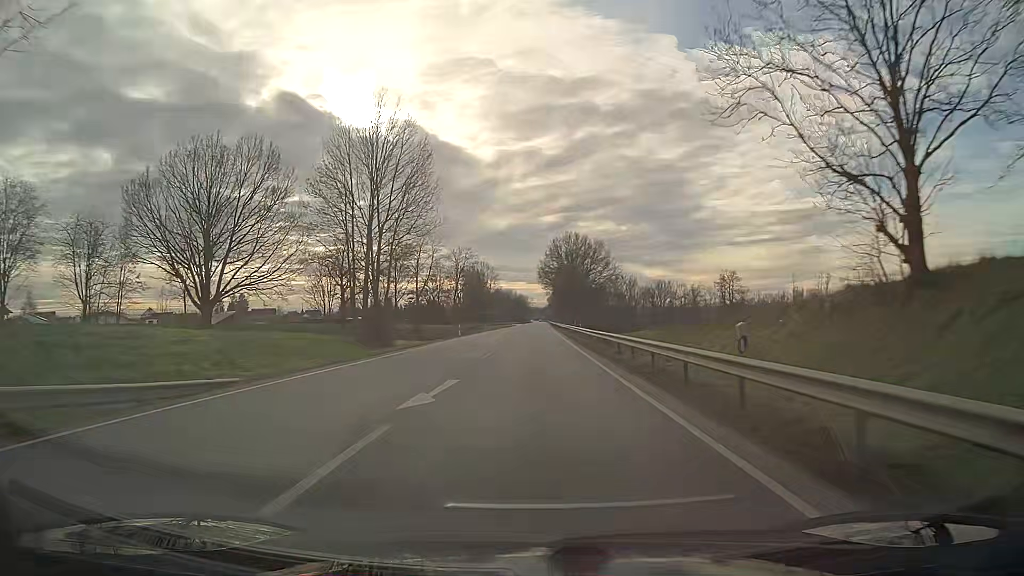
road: primary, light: Day
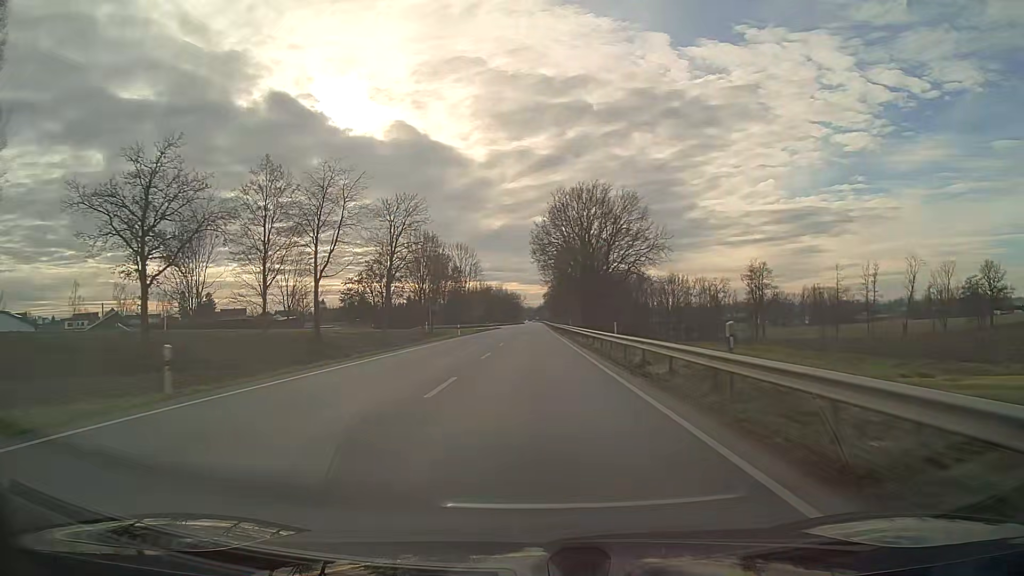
(+0.2, +47.5) m; 0°
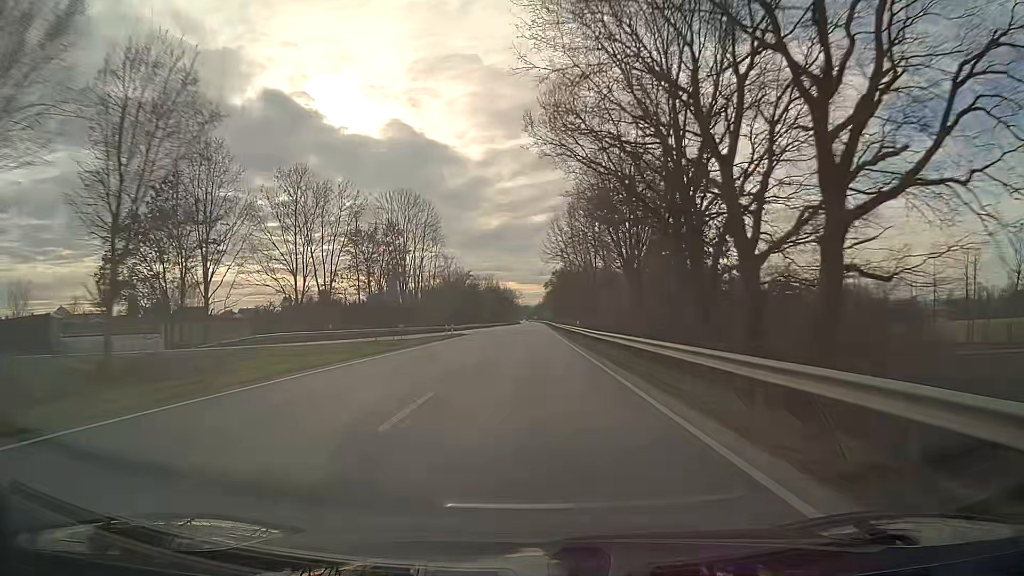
(+0.1, +63.4) m; 0°
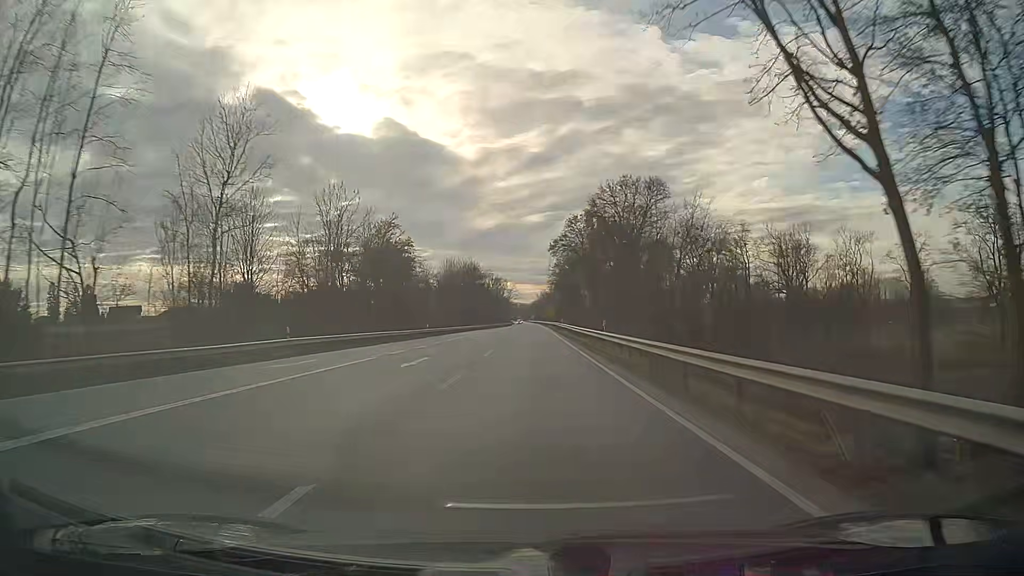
(+0.3, +79.2) m; 0°
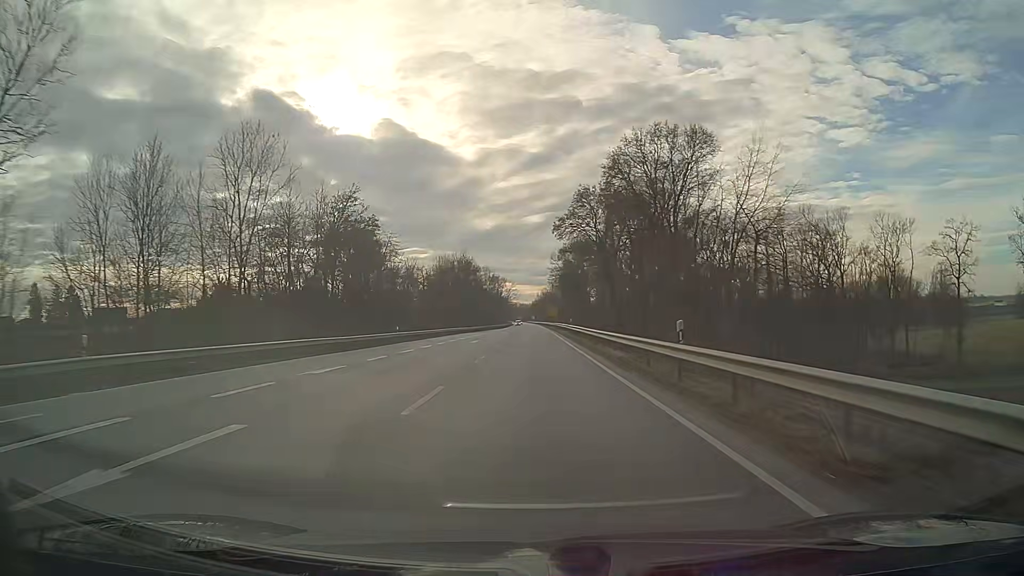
(0.0, +15.8) m; 0°
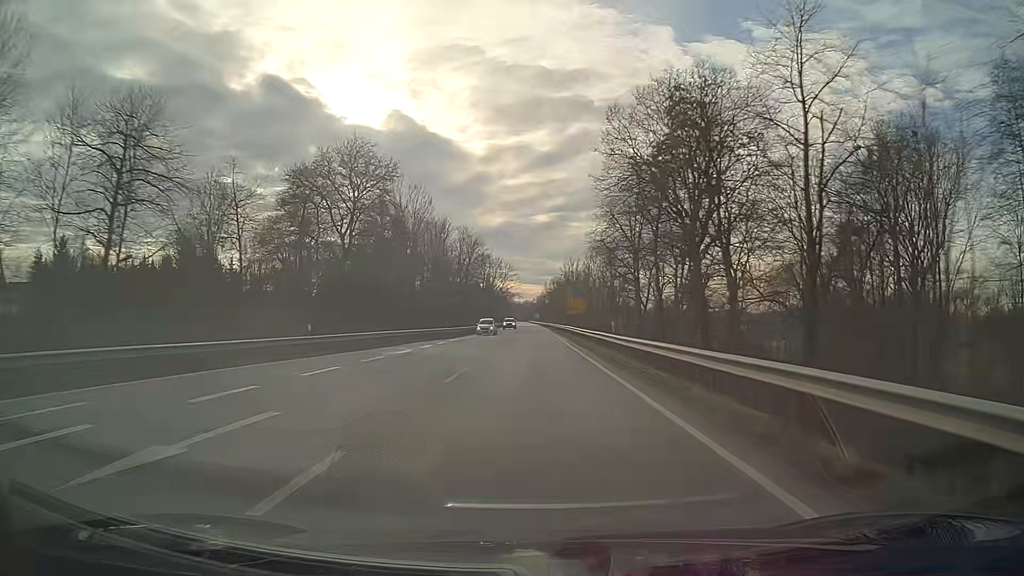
(-0.3, +79.1) m; 0°
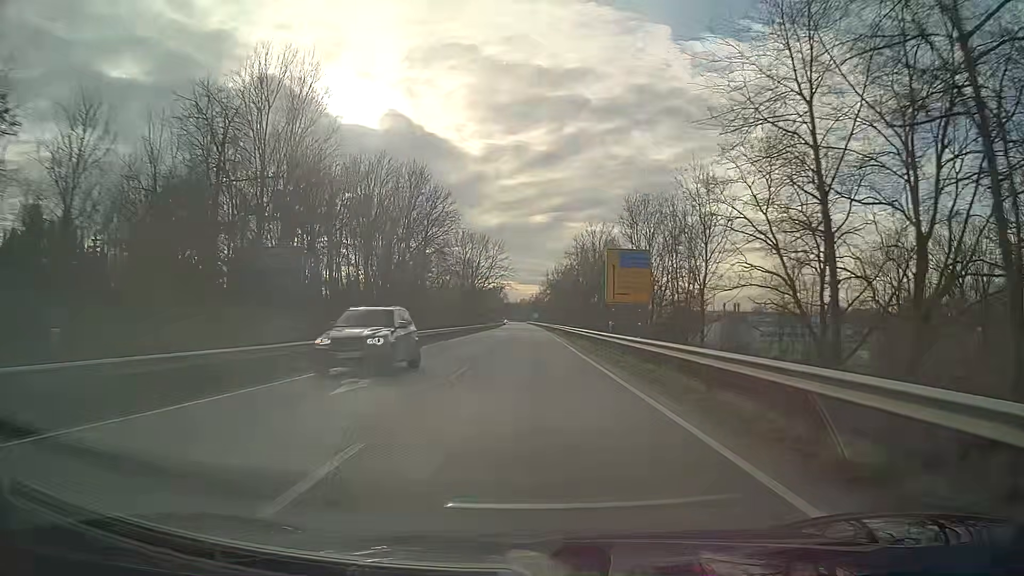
(0.0, +47.5) m; 0°
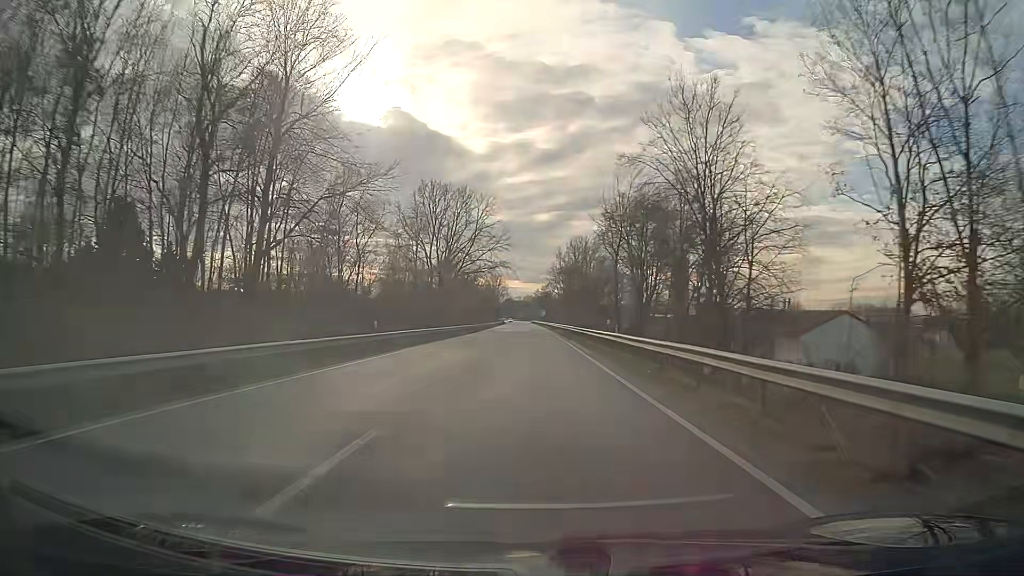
(-0.1, +47.5) m; 0°
(0, +10) (0, +20) (0, +30) (0, +40) (0, +50) (0, +60) (0, +70) (-1, +80) (-1, +90) (-1, +100) m
